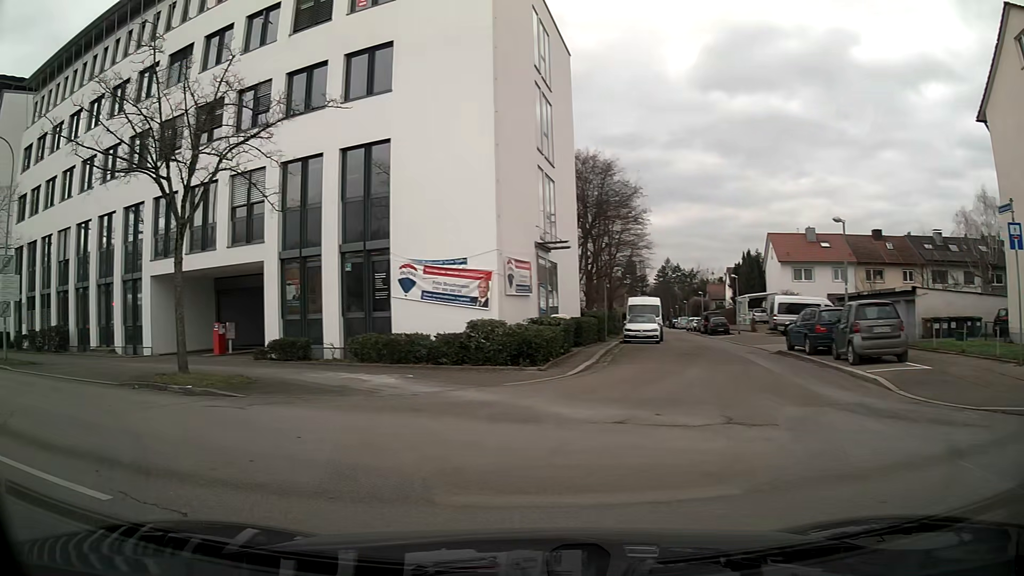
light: Day
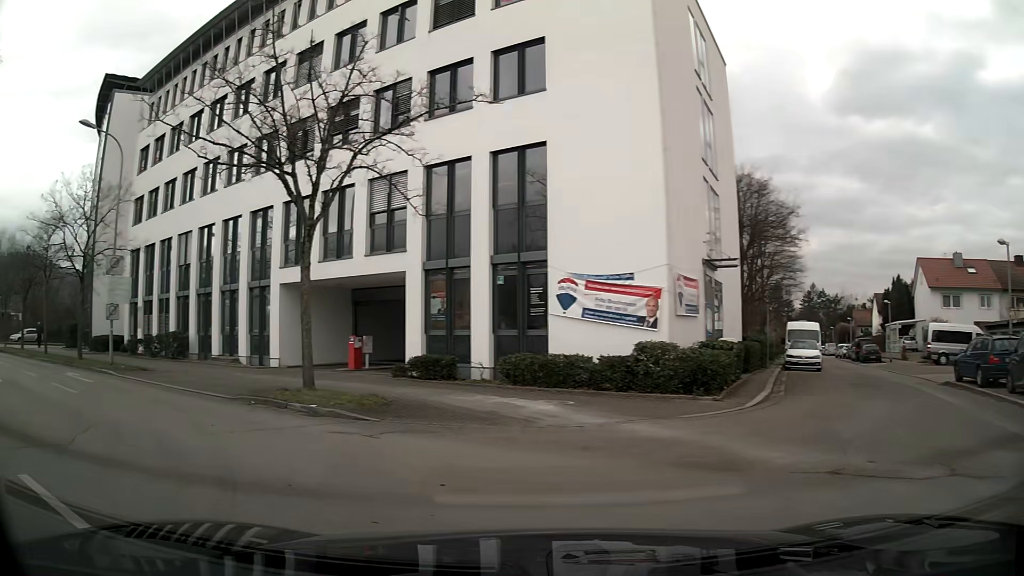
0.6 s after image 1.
(-0.2, +1.8) m; -12°
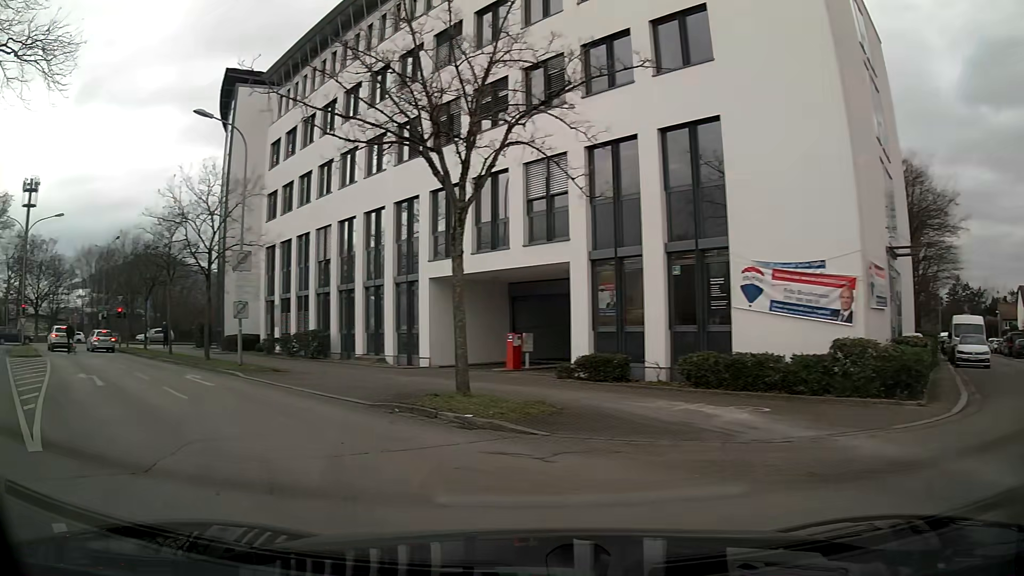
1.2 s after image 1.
(-0.1, +1.9) m; -13°
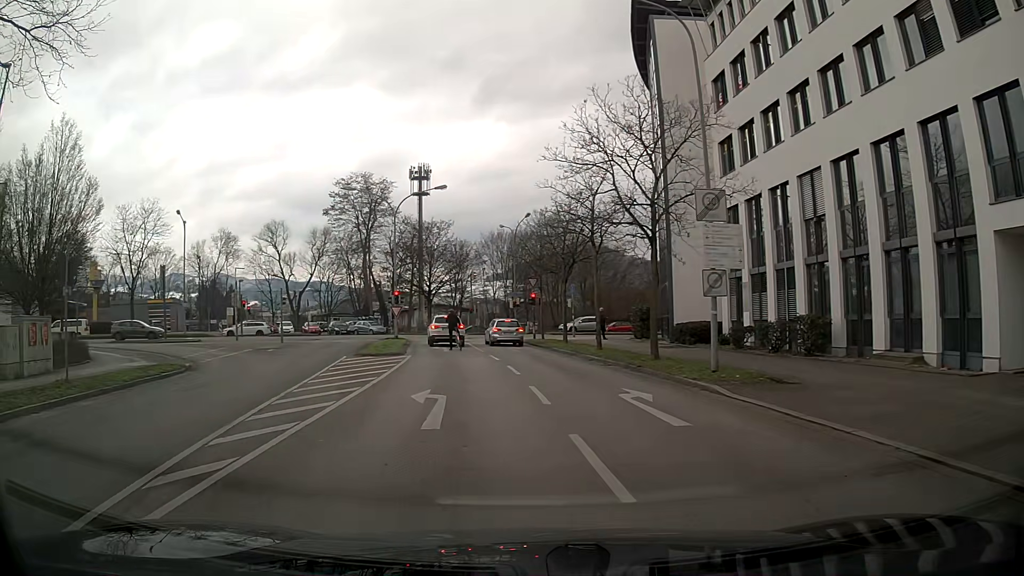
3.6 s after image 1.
(-3.3, +8.7) m; -36°
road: unclassified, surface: asphalt
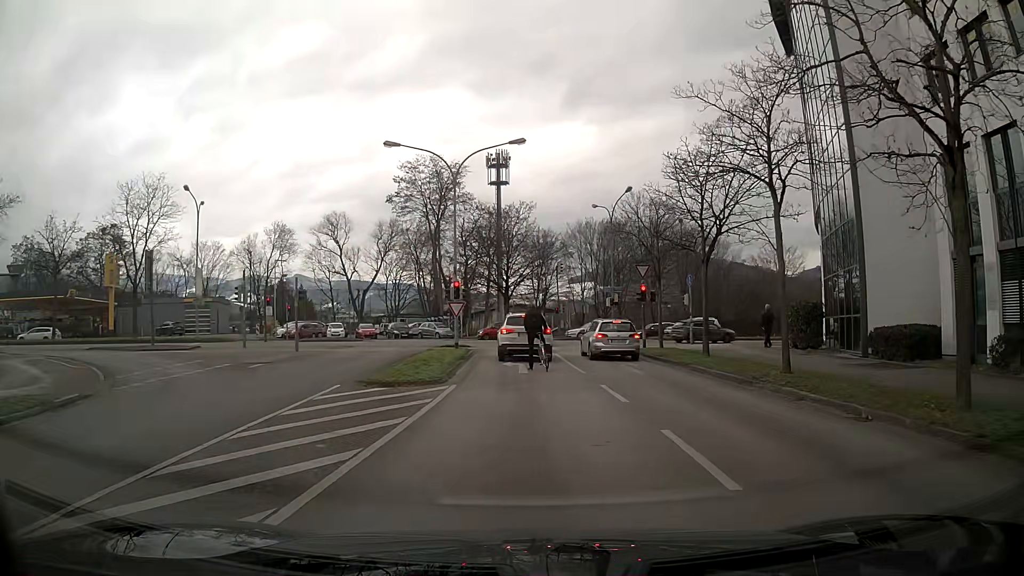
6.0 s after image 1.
(-0.8, +11.7) m; -5°
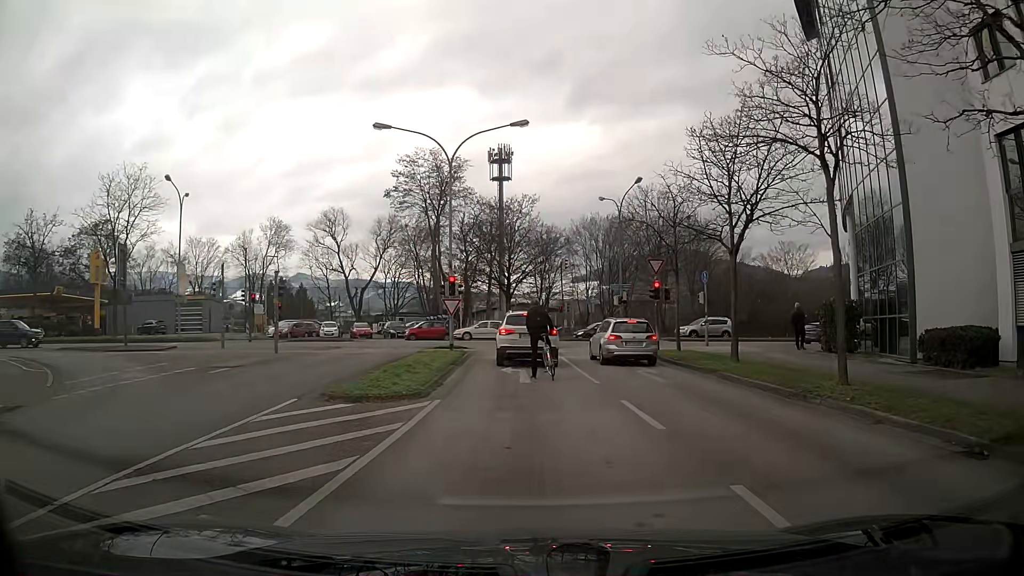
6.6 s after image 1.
(0.0, +2.9) m; -2°
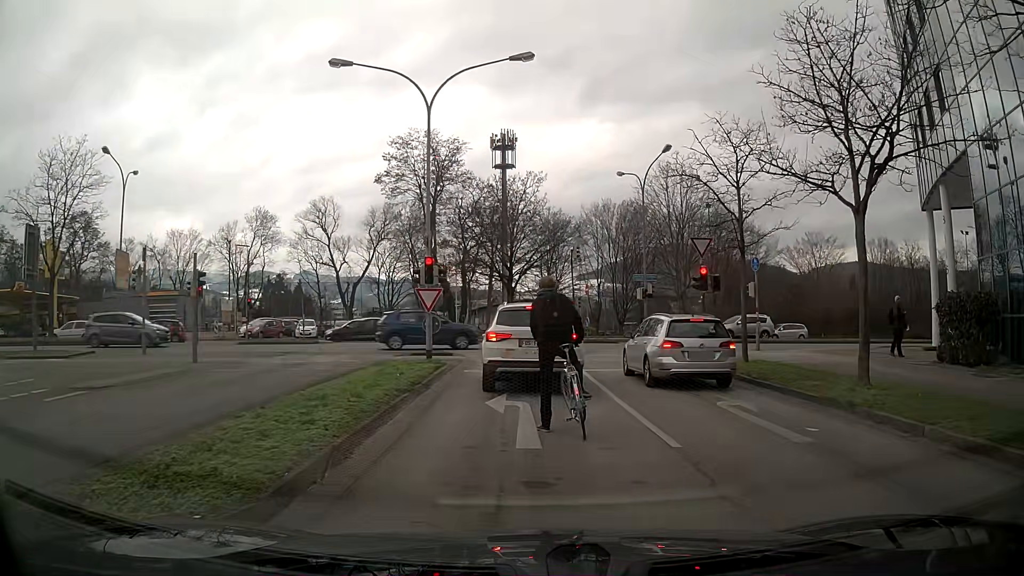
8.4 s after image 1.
(+0.1, +7.4) m; 0°
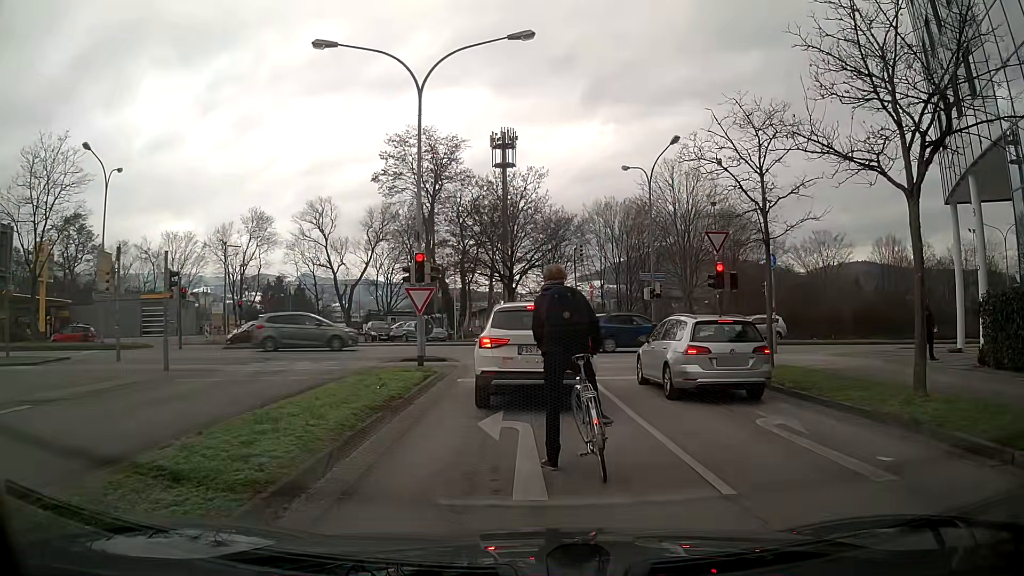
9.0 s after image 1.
(0.0, +1.8) m; 0°
